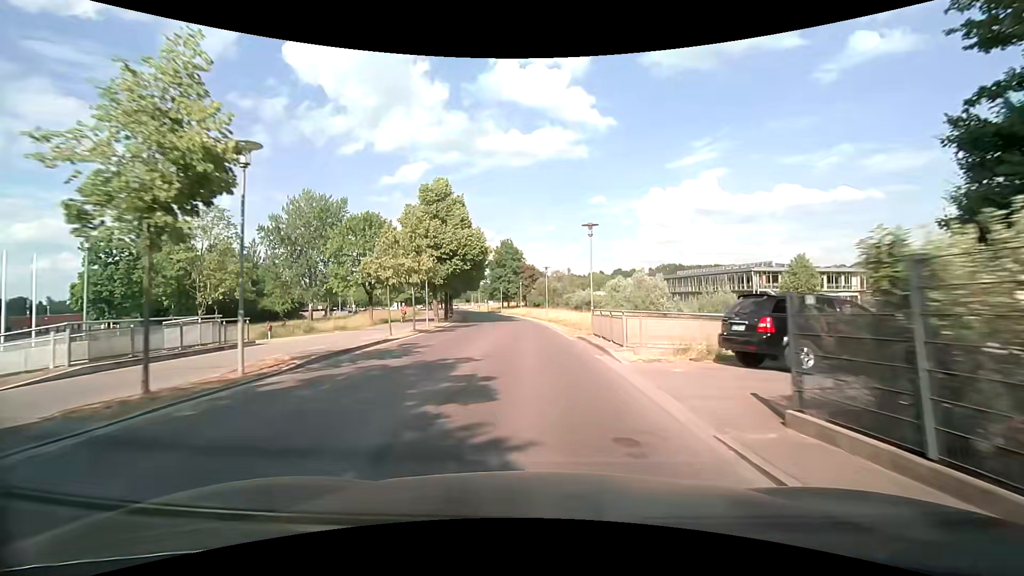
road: tertiary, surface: asphalt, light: Day
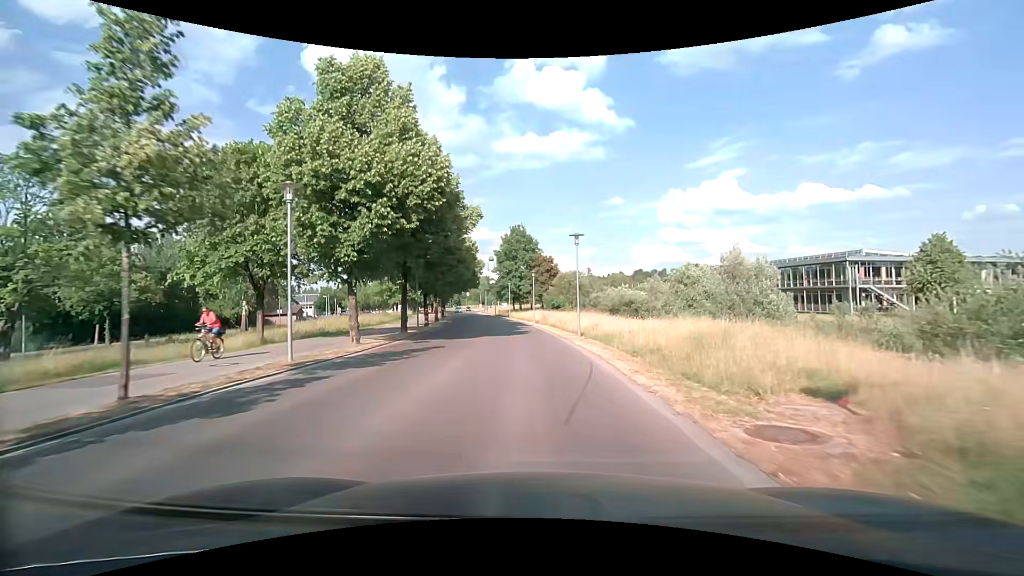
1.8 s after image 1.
(-0.4, +21.1) m; -2°
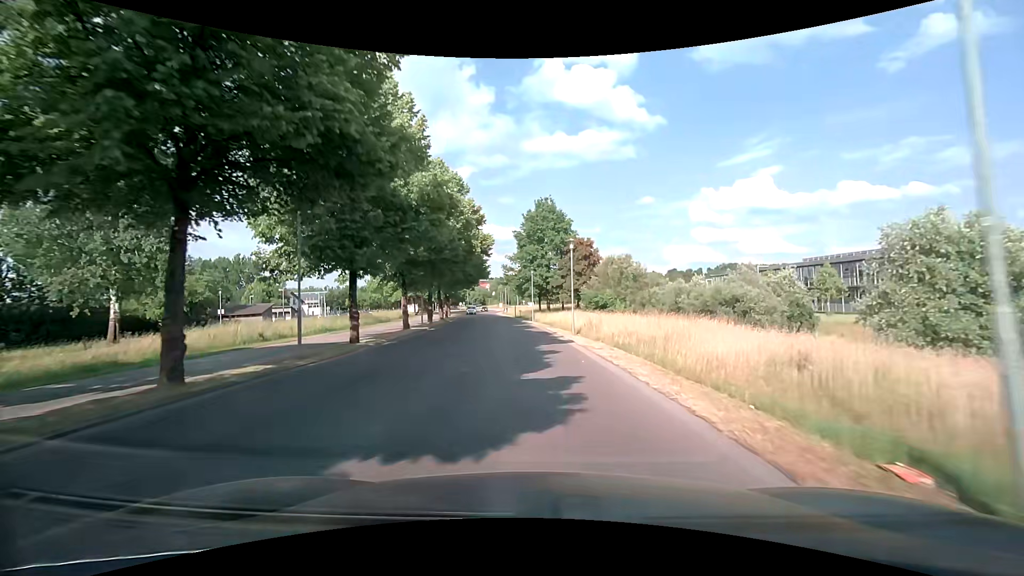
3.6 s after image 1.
(-0.6, +21.0) m; -3°
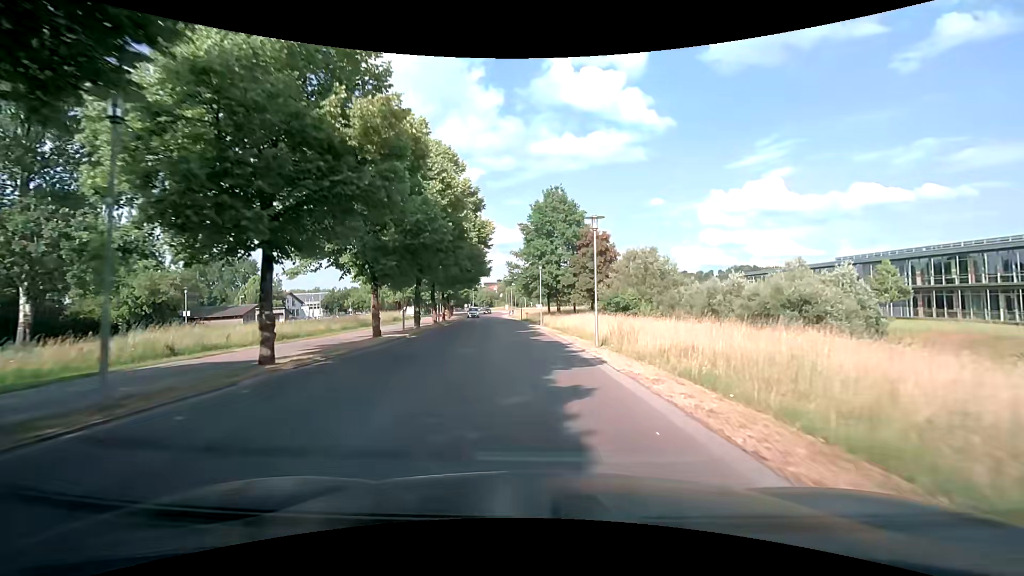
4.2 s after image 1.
(-0.1, +7.0) m; -1°
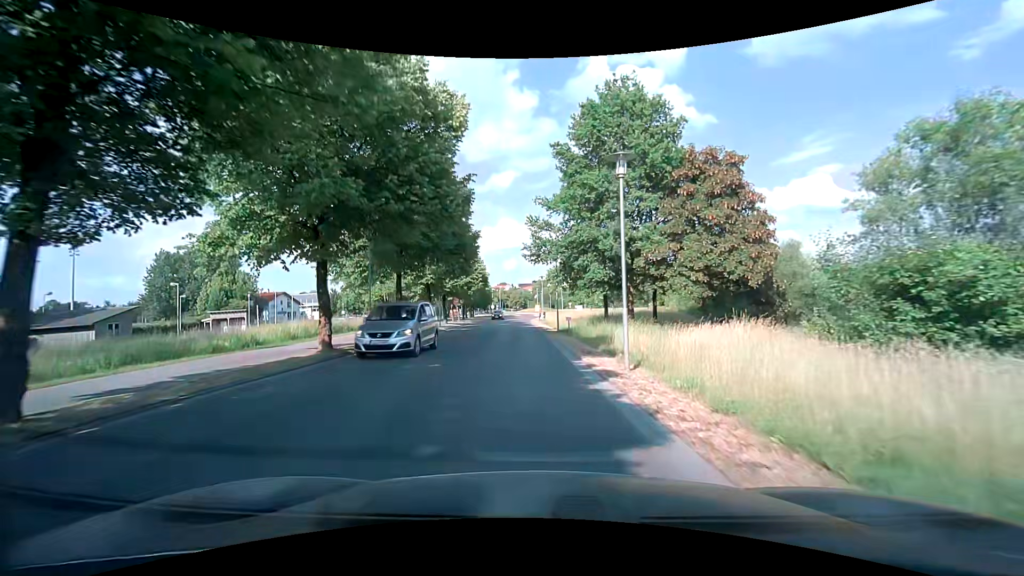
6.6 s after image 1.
(-0.8, +27.8) m; -4°
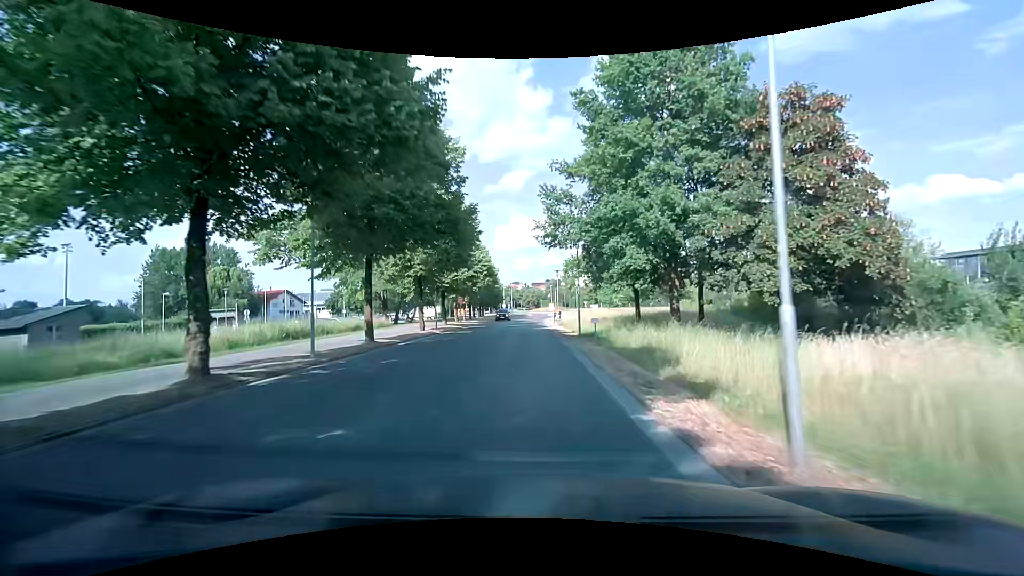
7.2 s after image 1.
(-0.1, +6.9) m; -1°
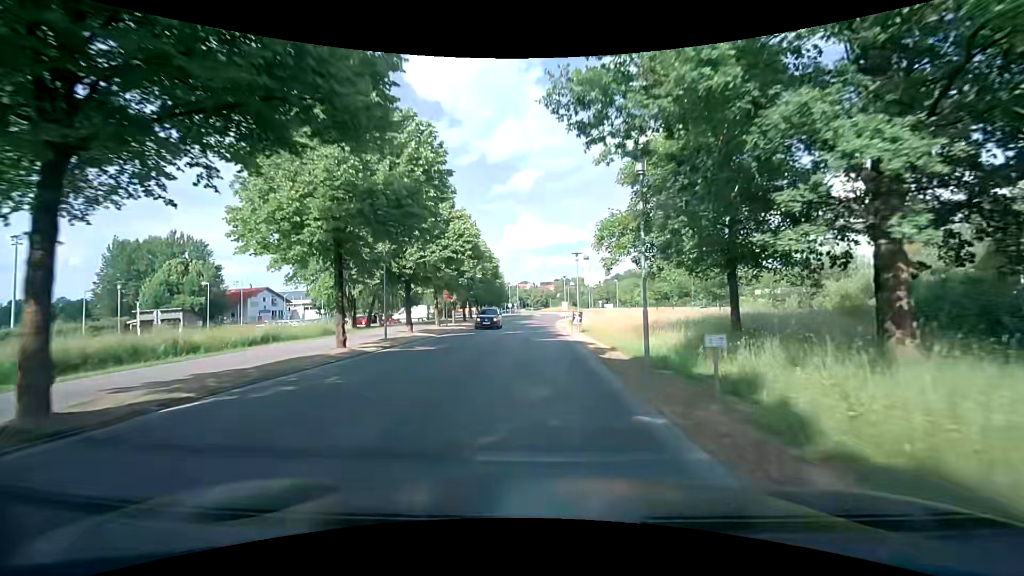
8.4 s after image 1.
(-0.1, +13.7) m; -1°
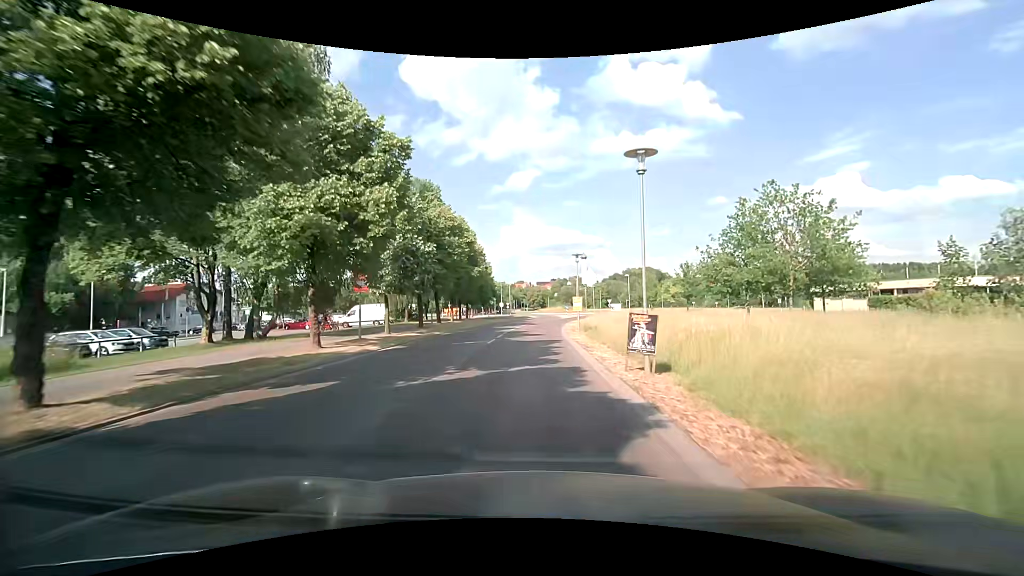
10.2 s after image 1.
(0.0, +20.4) m; +1°
(0, +10) (0, +20) (0, +30) (0, +40) (+1, +50) (+2, +60) (+3, +70) (+5, +80) (+7, +89) (+10, +99) m
